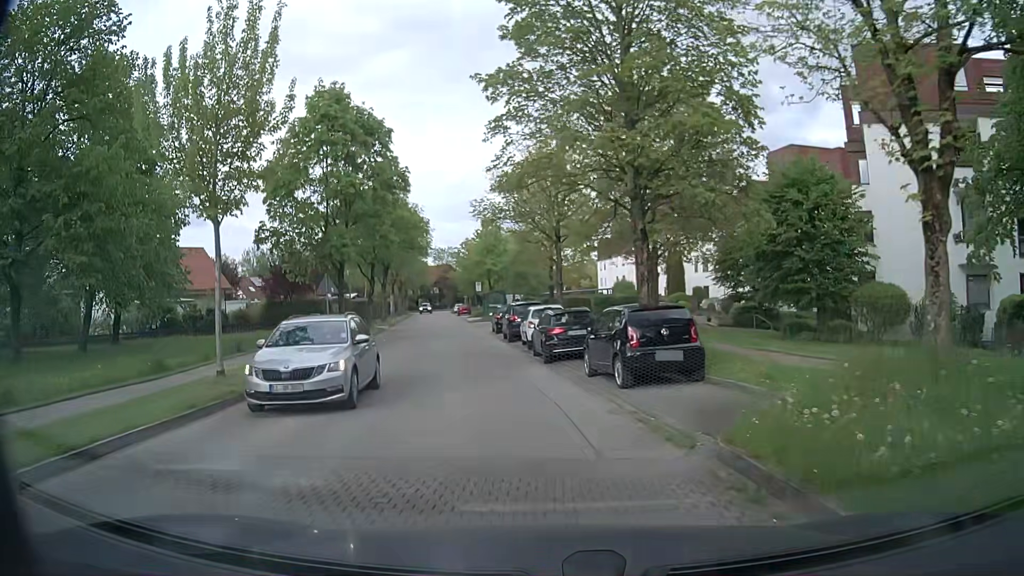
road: residential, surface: asphalt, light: Day
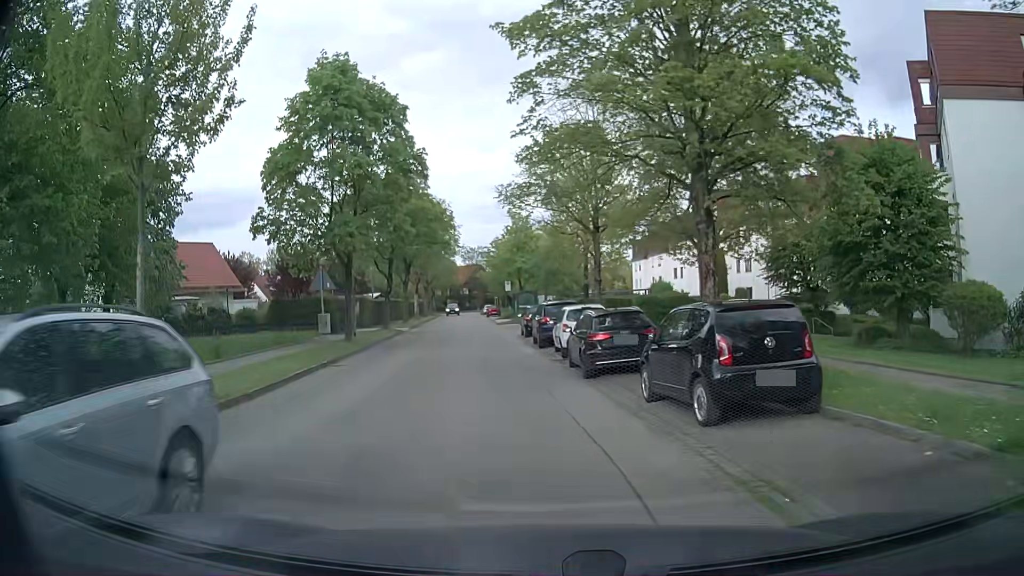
(-0.1, +4.2) m; -2°
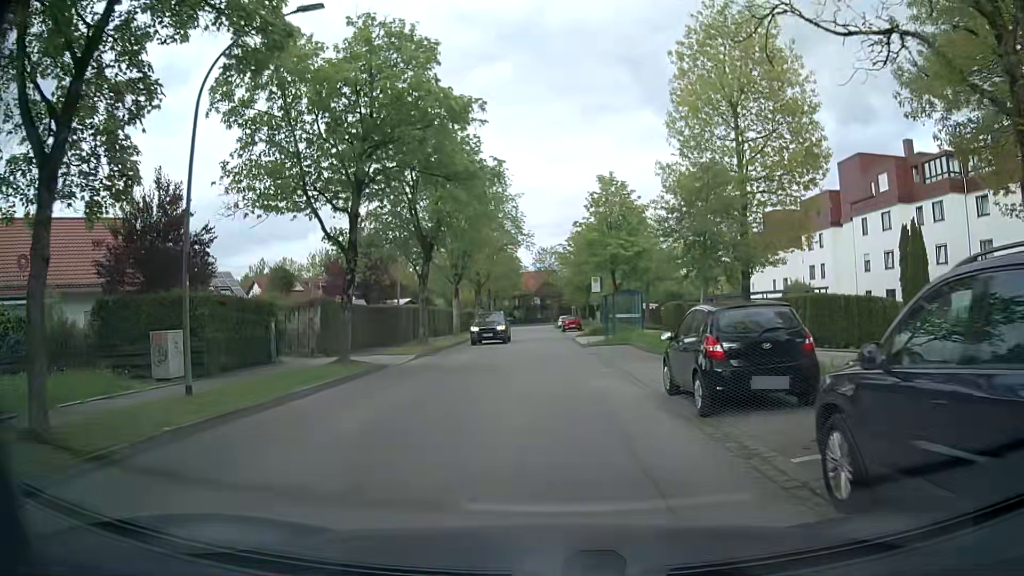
(-2.1, +22.8) m; -7°
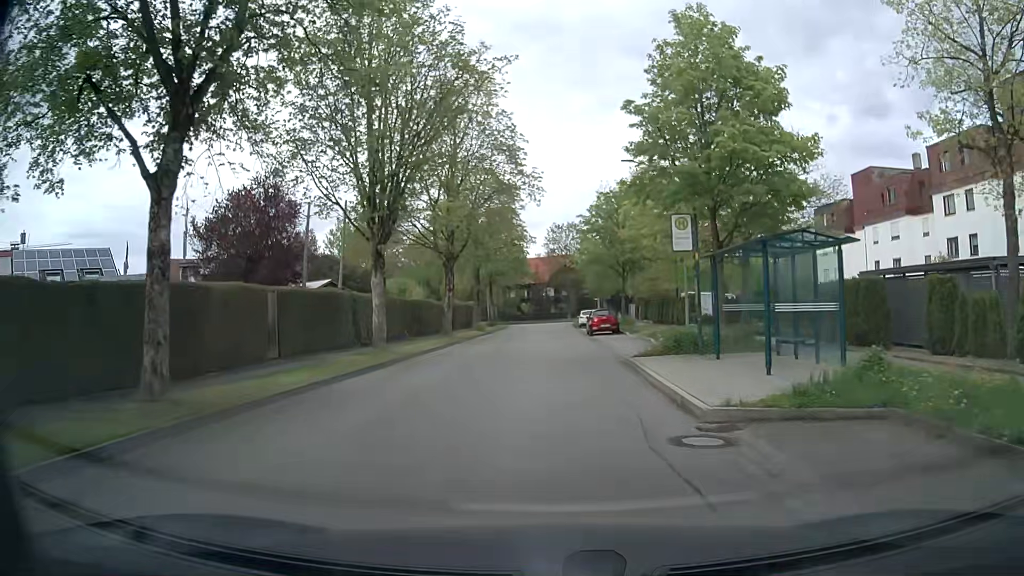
(-0.1, +23.4) m; -1°
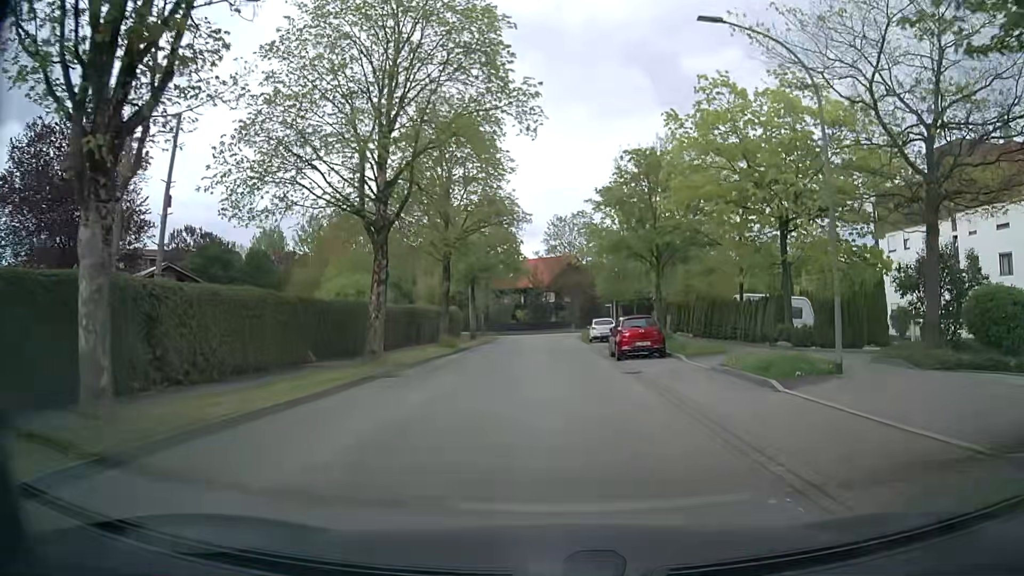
(0.0, +15.0) m; 0°
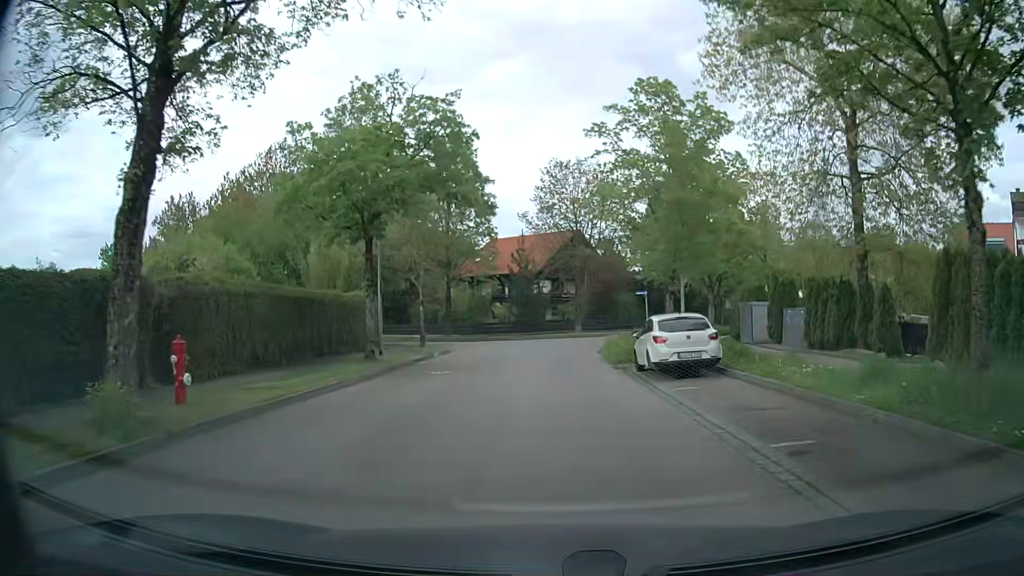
(+0.3, +25.8) m; +1°
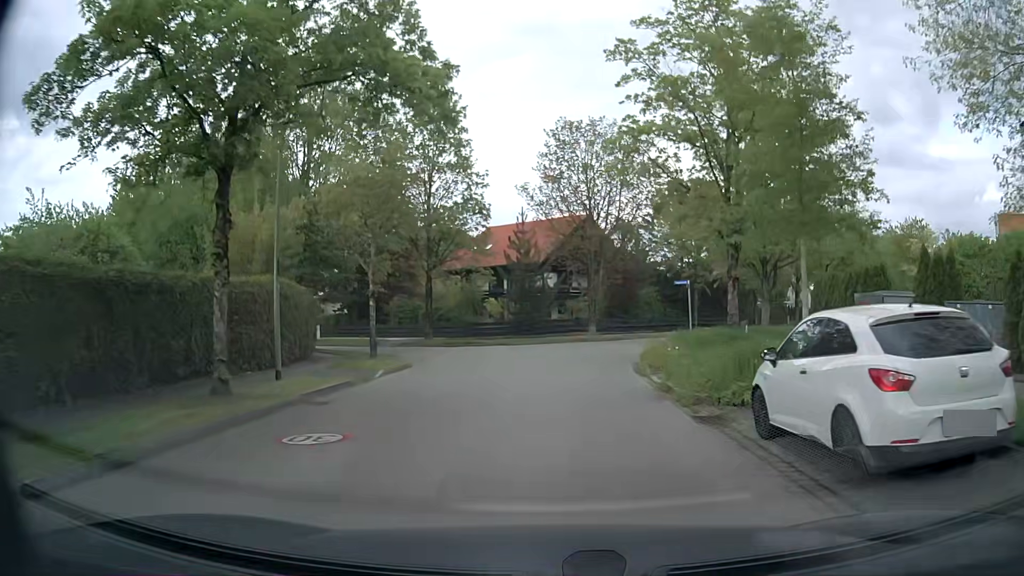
(-0.2, +10.1) m; 0°
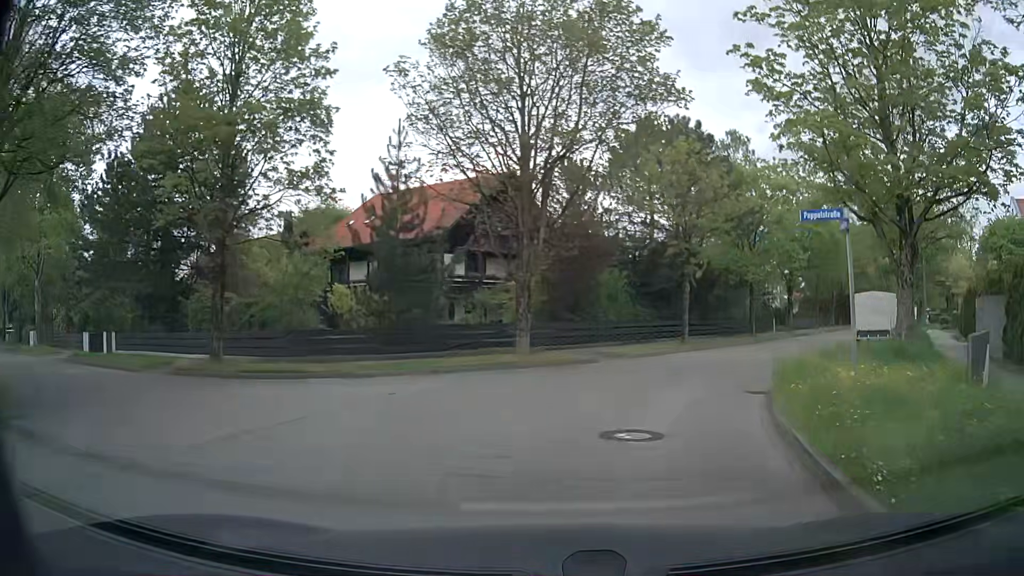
(+0.1, +19.1) m; +6°
